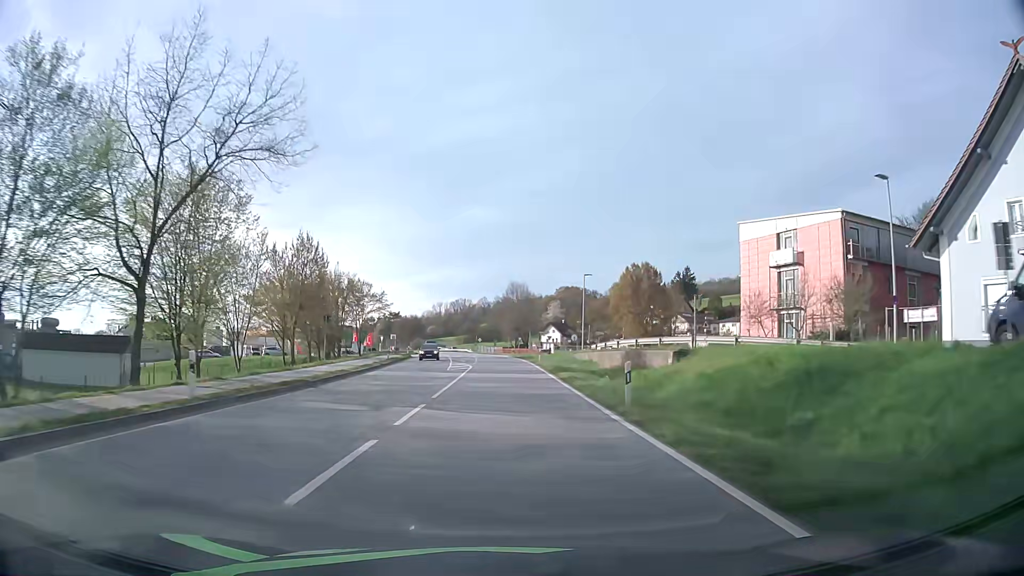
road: primary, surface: asphalt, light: Day
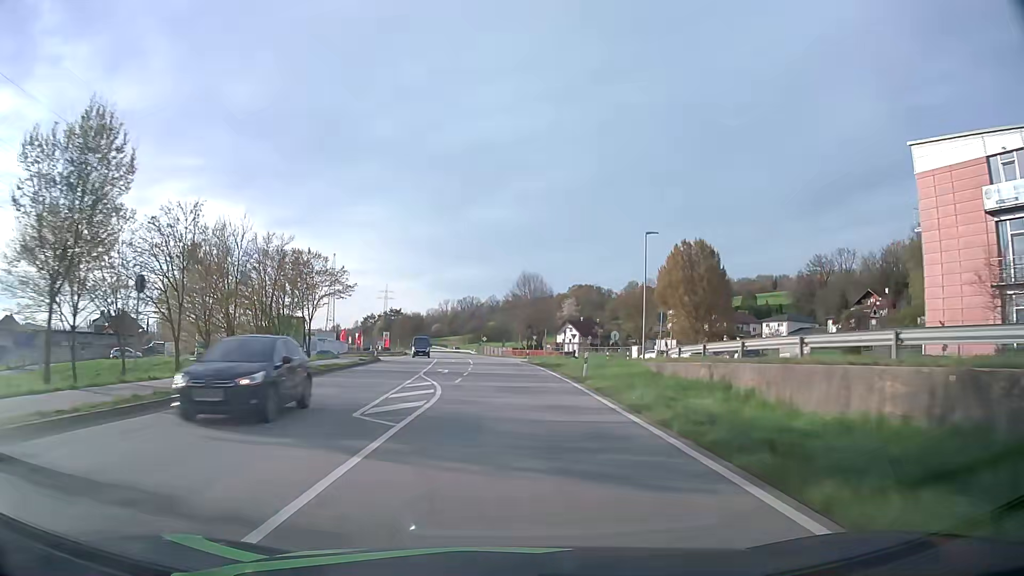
(-0.2, +25.0) m; -1°
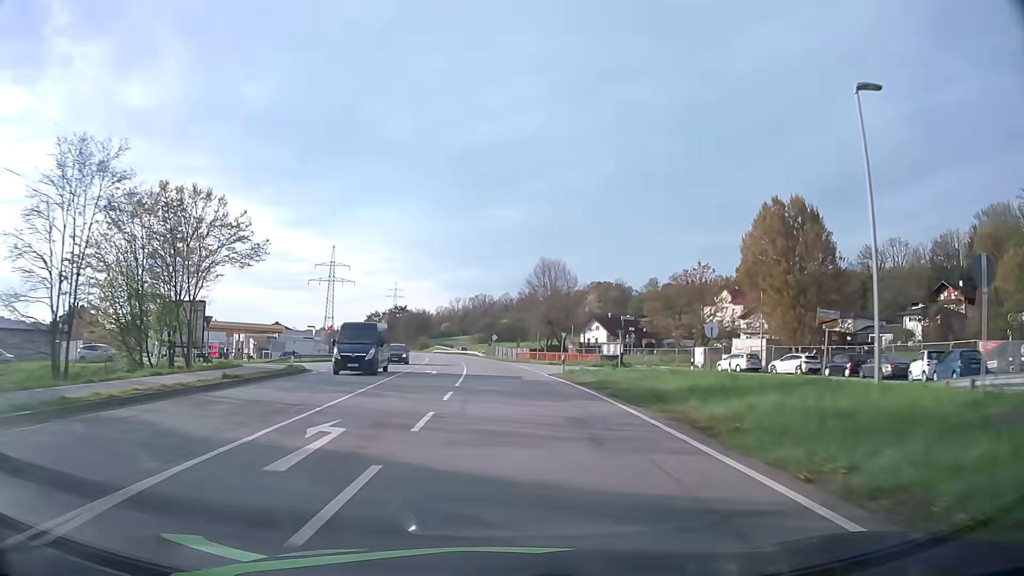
(-0.3, +25.0) m; -1°
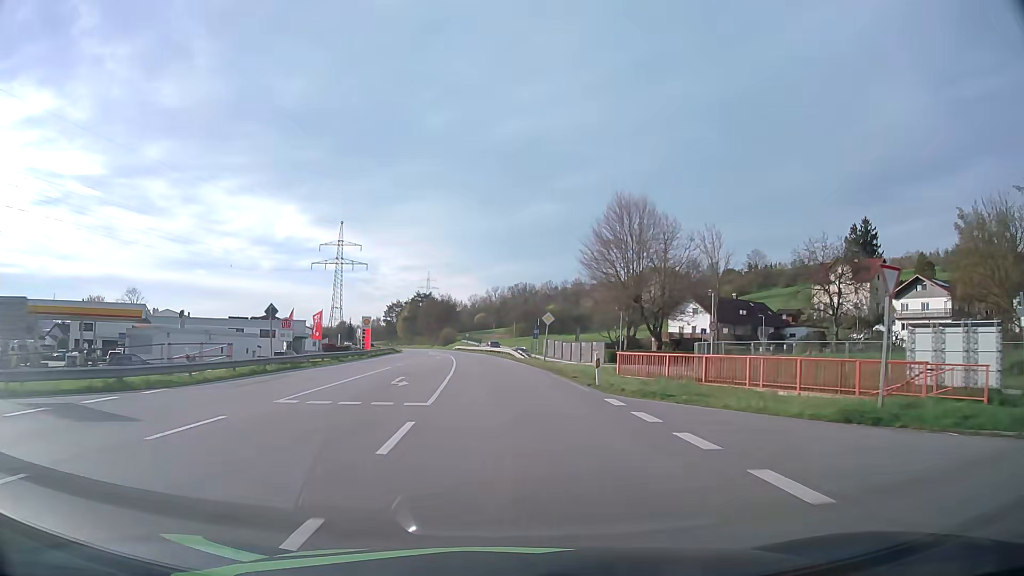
(-1.4, +48.4) m; -4°
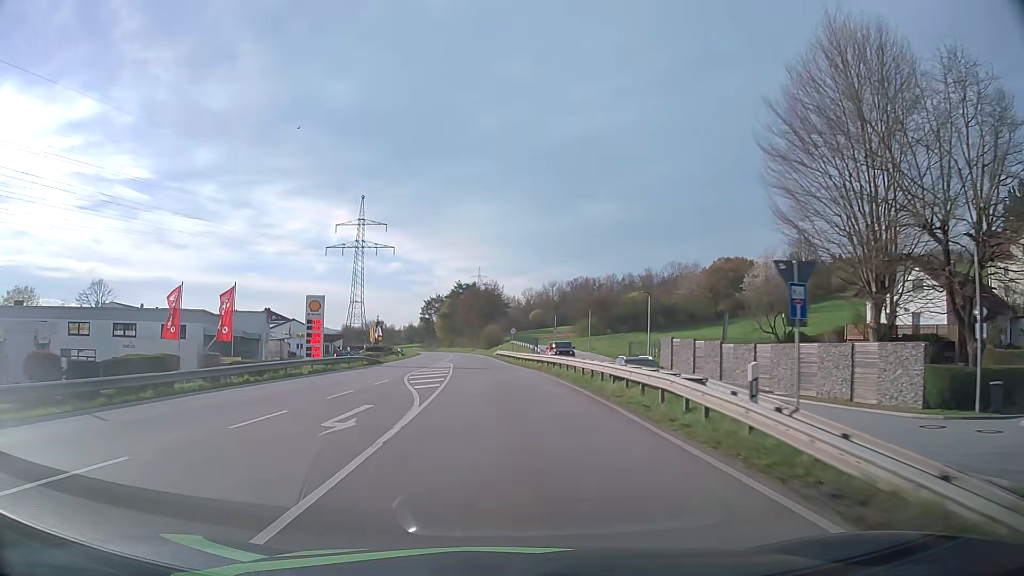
(-1.3, +45.3) m; -4°
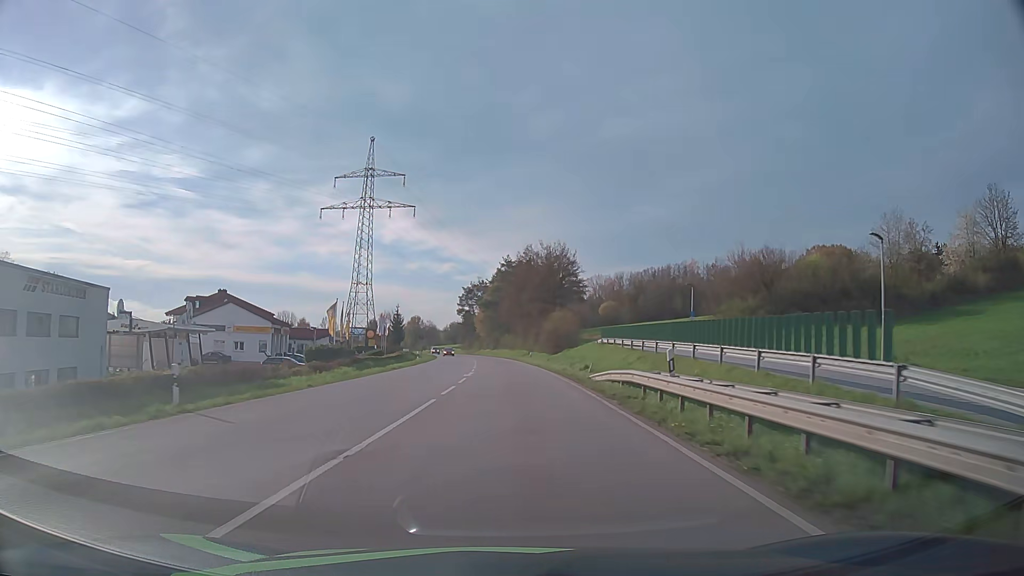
(-2.9, +55.4) m; -5°
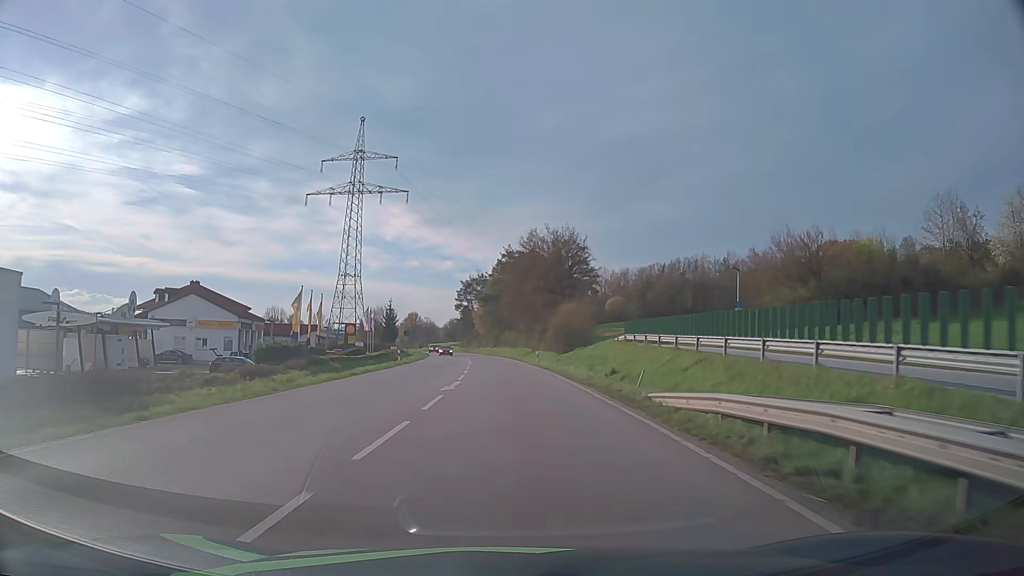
(0.0, +11.0) m; 0°
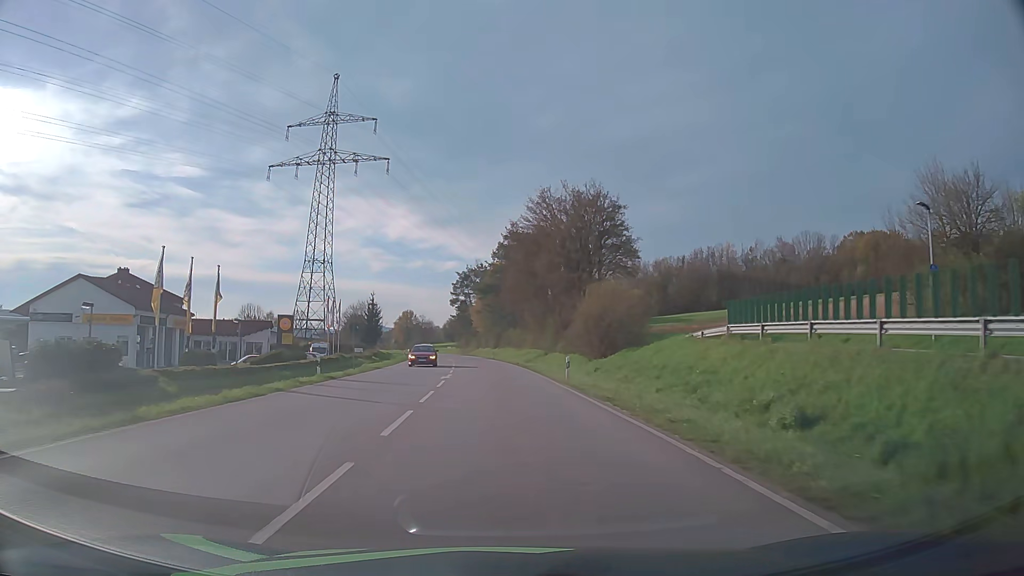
(-0.1, +22.0) m; 0°
(0, +10) (0, +20) (0, +30) (-1, +40) (-1, +50) (-2, +60) (-3, +70) (-4, +80) (-6, +90) (-7, +100) m
